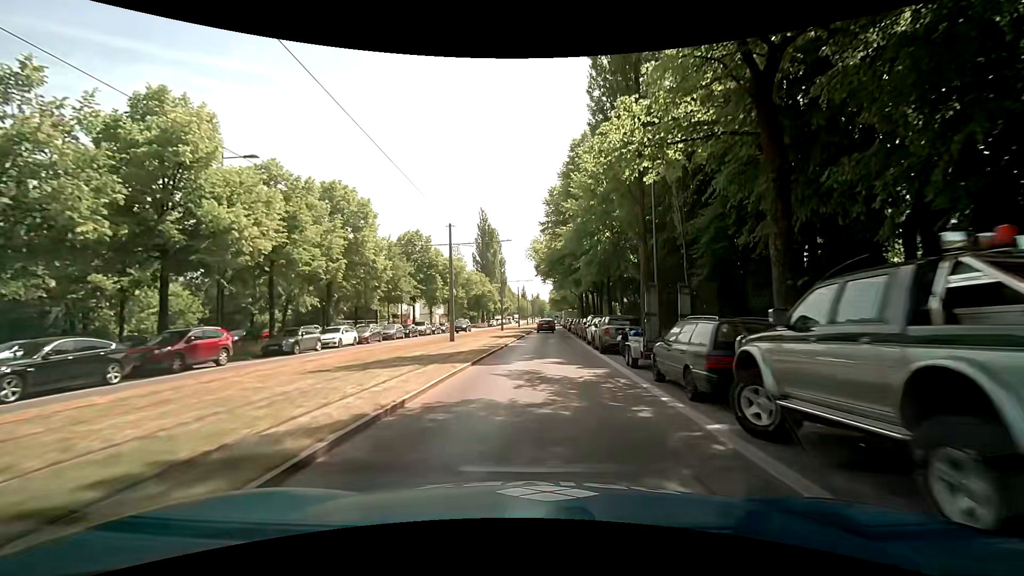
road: secondary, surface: asphalt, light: Day
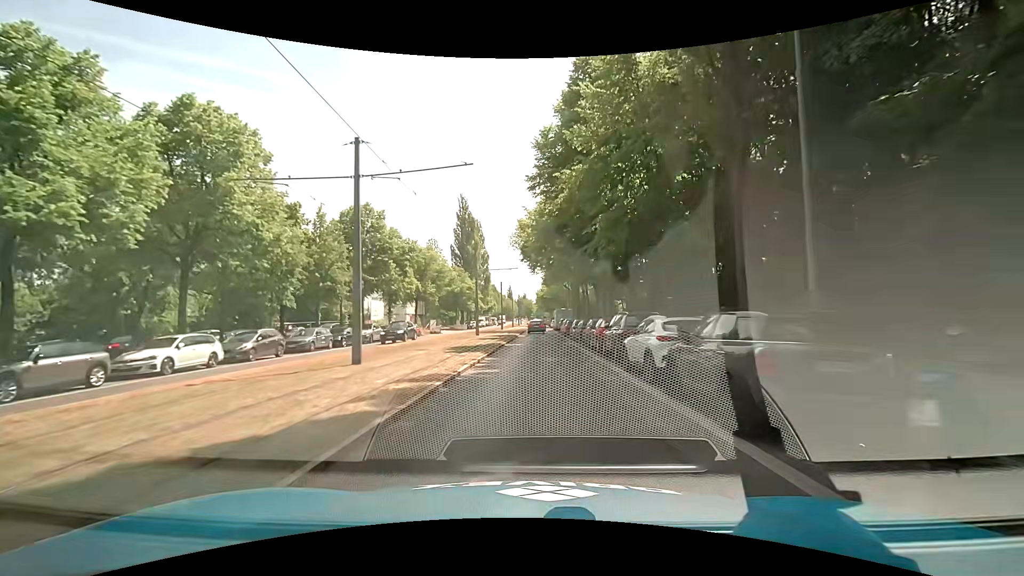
(+0.1, +14.3) m; +2°
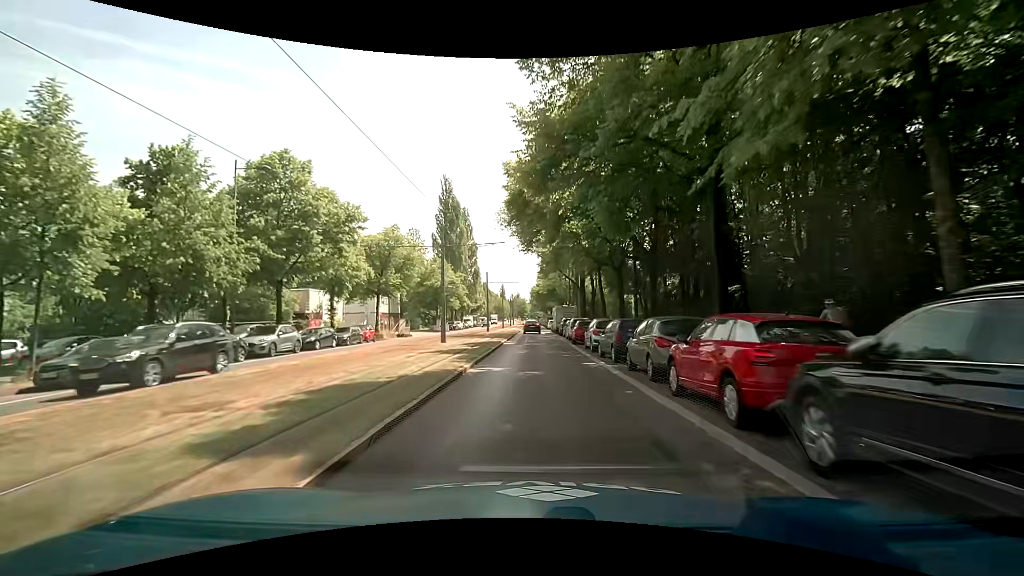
(-0.1, +14.4) m; 0°
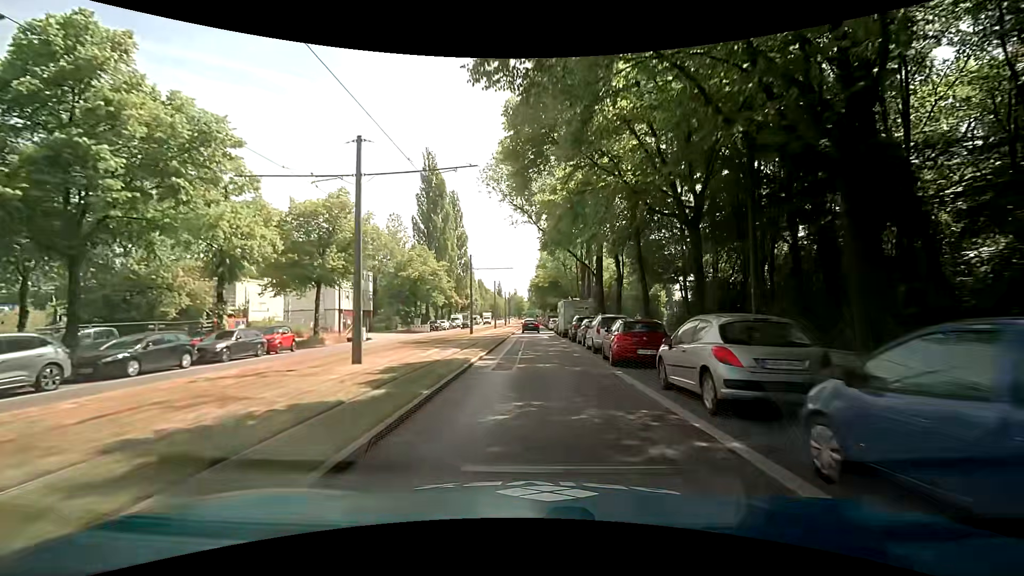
(-0.1, +14.5) m; -1°
(0, +10) (0, +20) (+1, +30) (+1, +40) (+1, +50) (+1, +60) (+1, +70) (+1, +80) (+2, +90) (+2, +100) m
